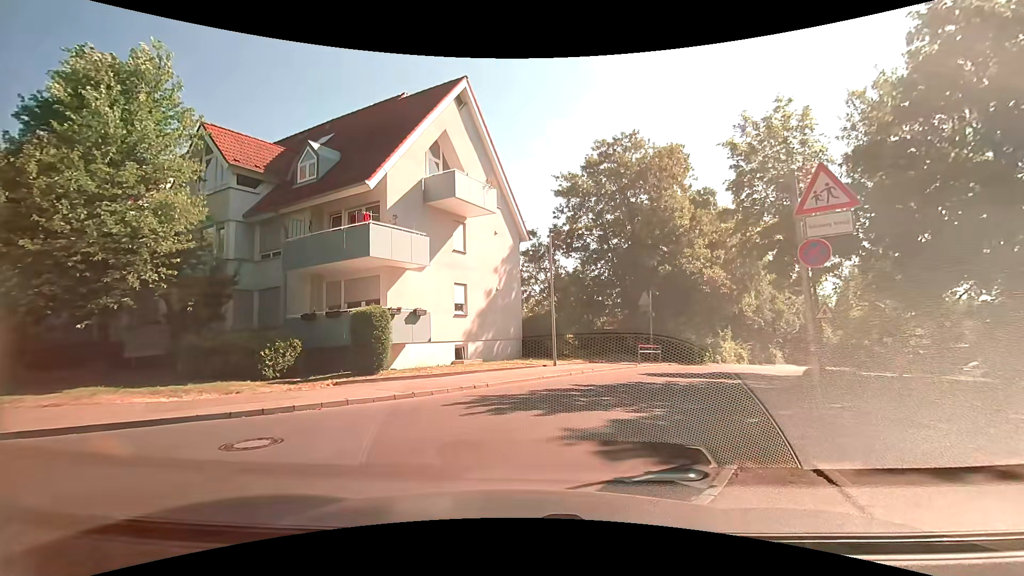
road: residential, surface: asphalt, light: Day
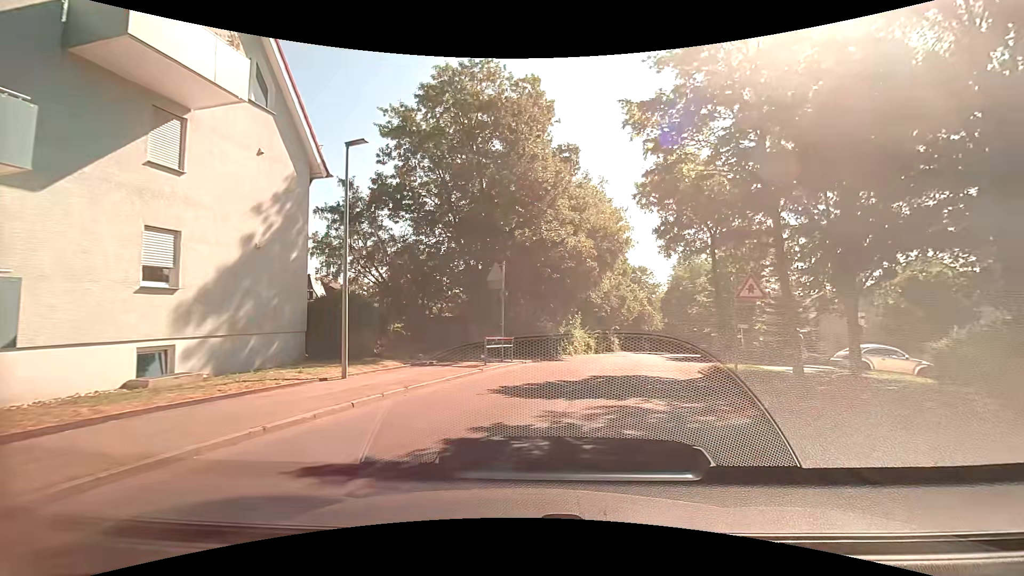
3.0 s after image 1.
(+0.7, +9.0) m; +16°
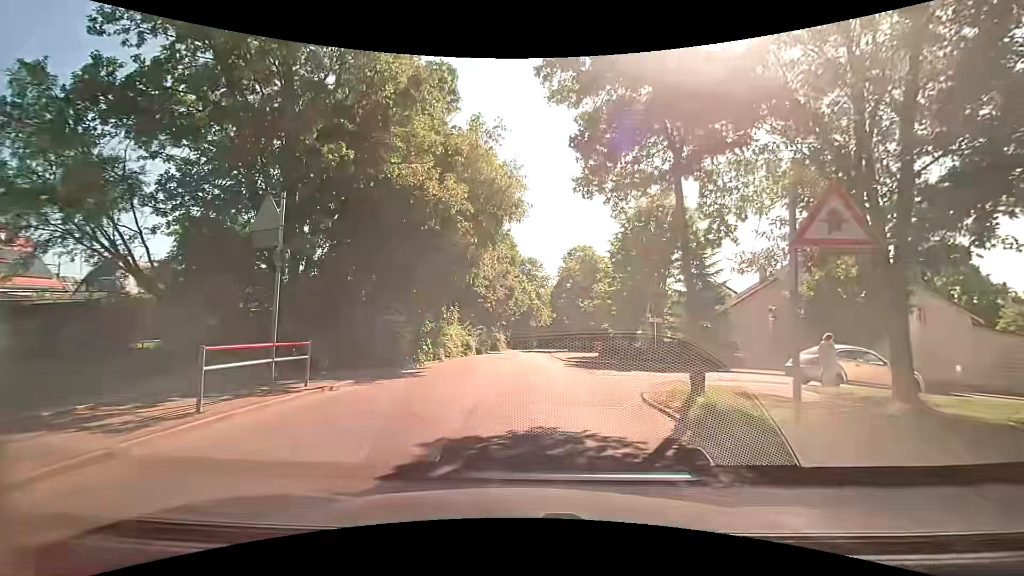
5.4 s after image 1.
(+1.3, +9.4) m; +14°
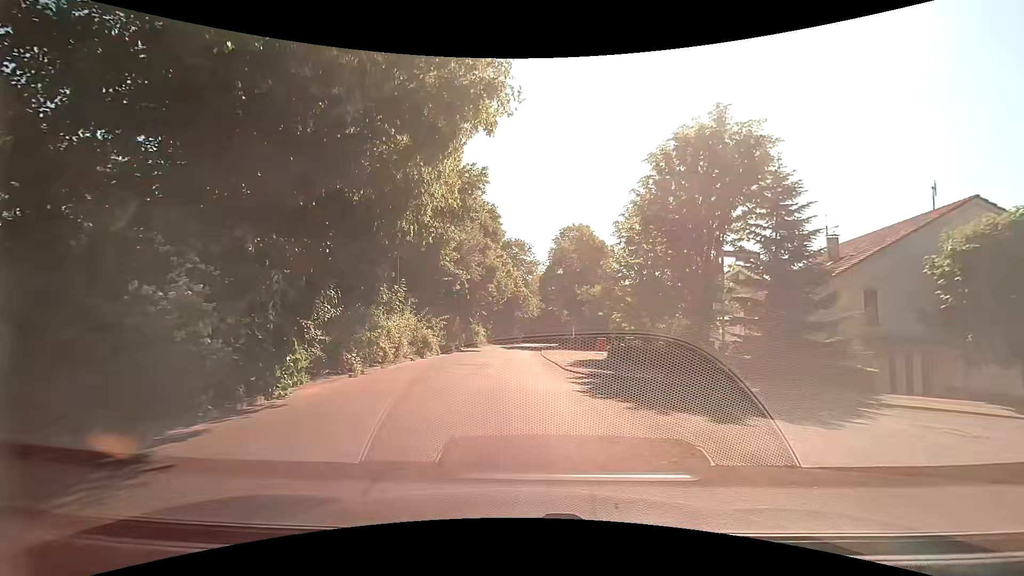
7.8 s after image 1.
(-0.1, +11.0) m; 0°
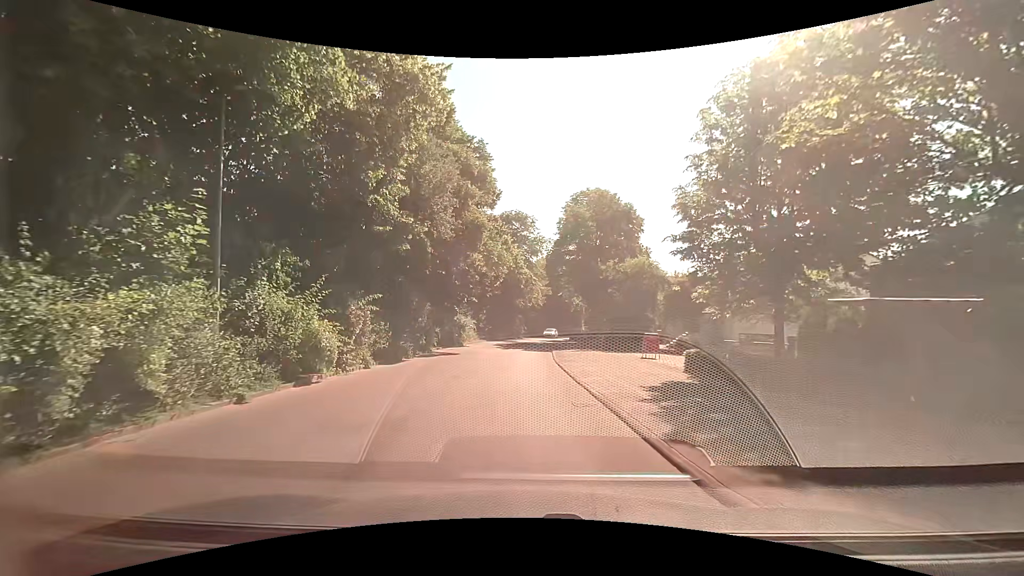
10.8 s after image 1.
(+0.4, +14.2) m; +2°
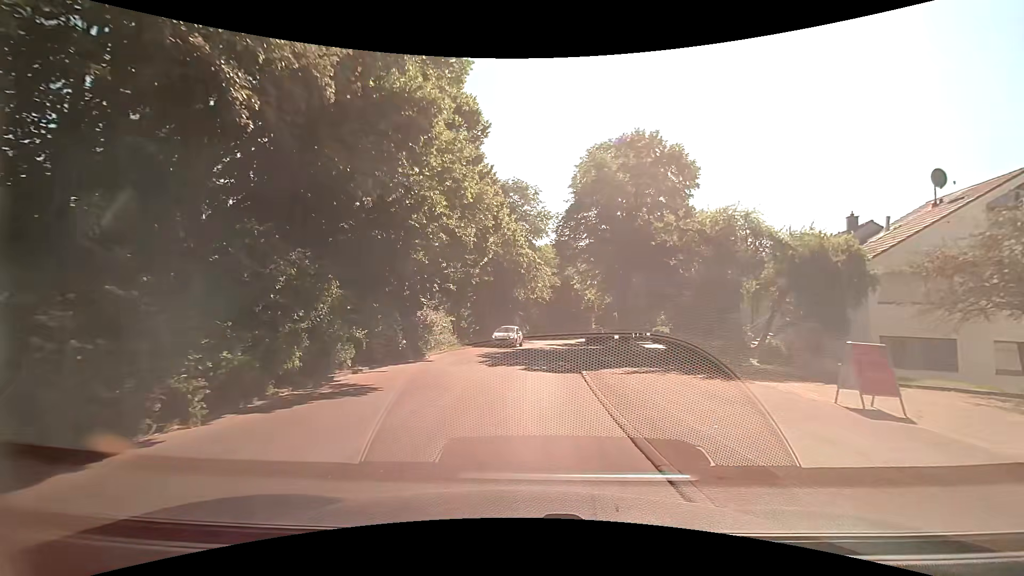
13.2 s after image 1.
(-0.3, +14.4) m; +1°
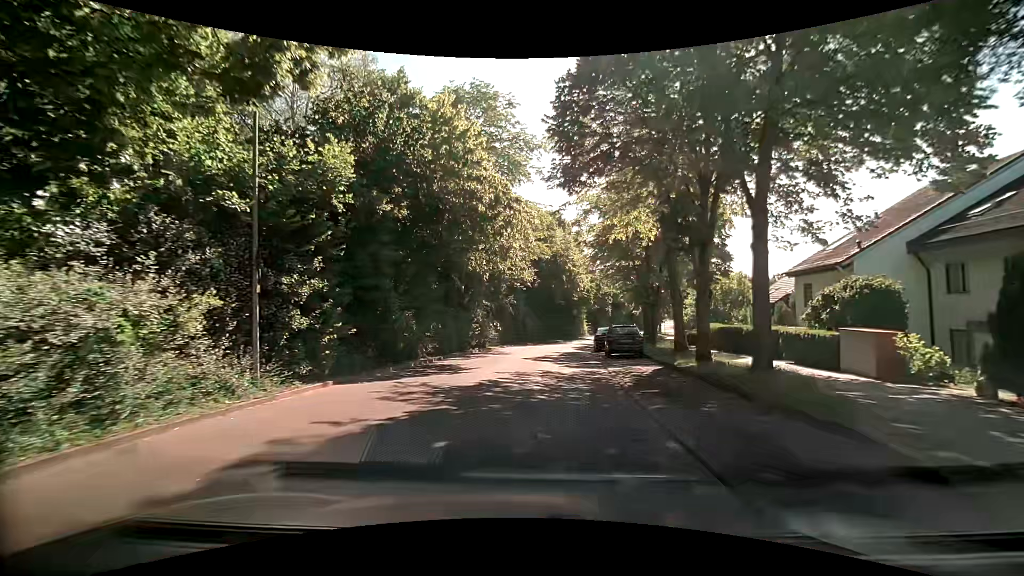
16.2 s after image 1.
(-0.3, +20.9) m; +2°
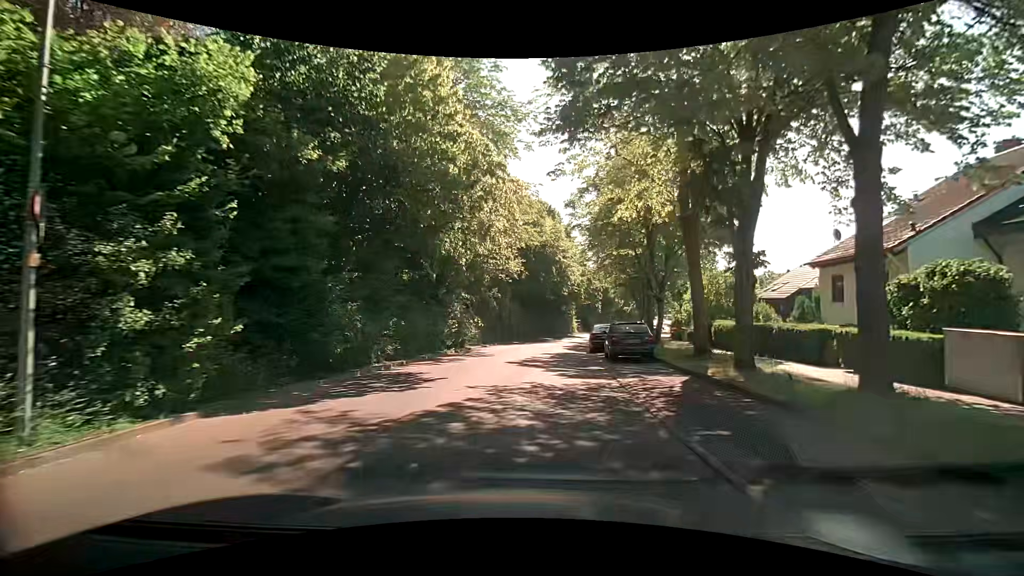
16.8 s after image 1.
(-0.1, +4.2) m; 0°
(0, +10) (0, +20) (+1, +30) (+3, +40) (+5, +50) (+7, +59) (+10, +69) (+13, +79) (+16, +88) (+18, +98) m
